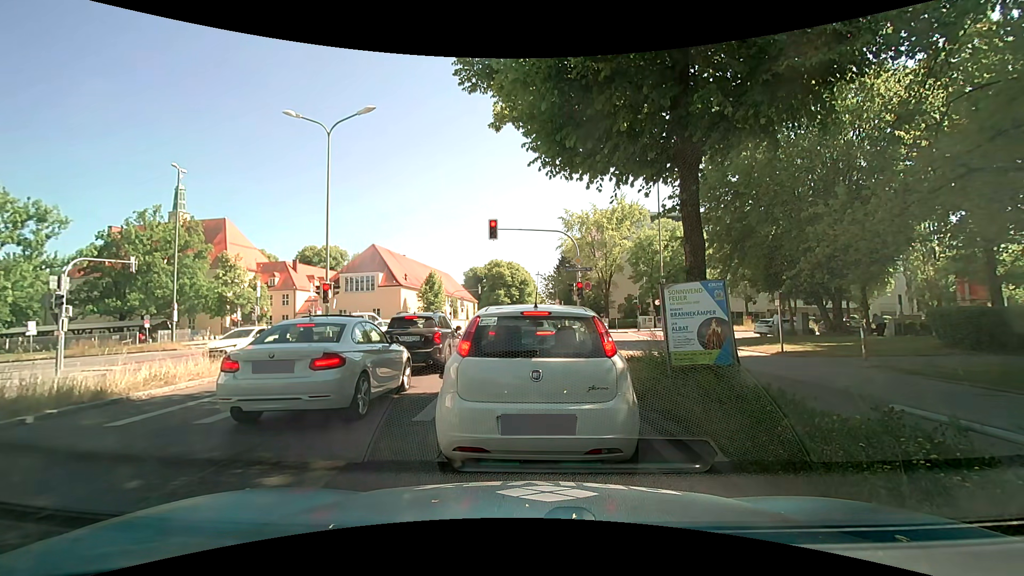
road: secondary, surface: asphalt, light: Day
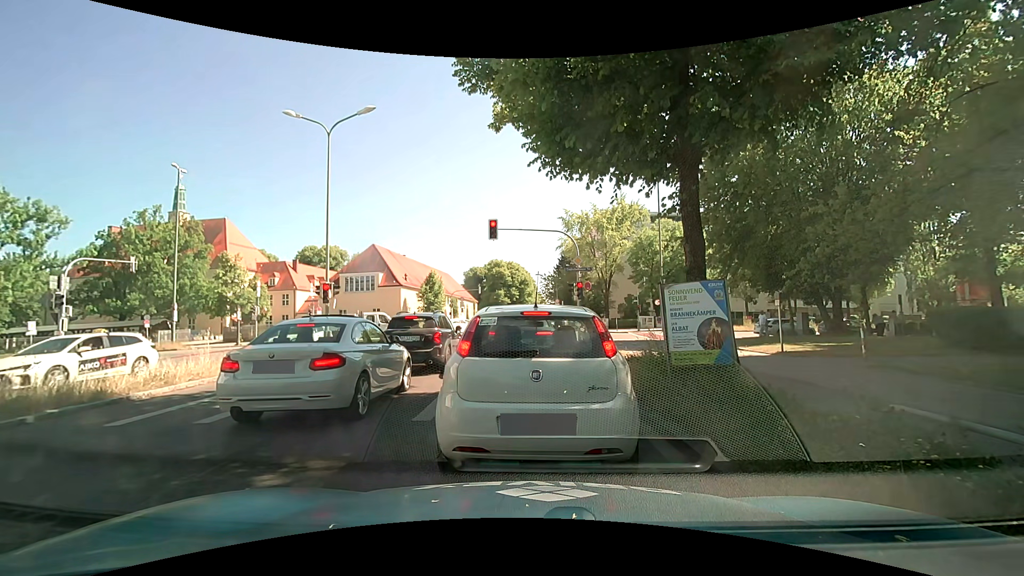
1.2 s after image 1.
(0.0, 0.0) m; 0°
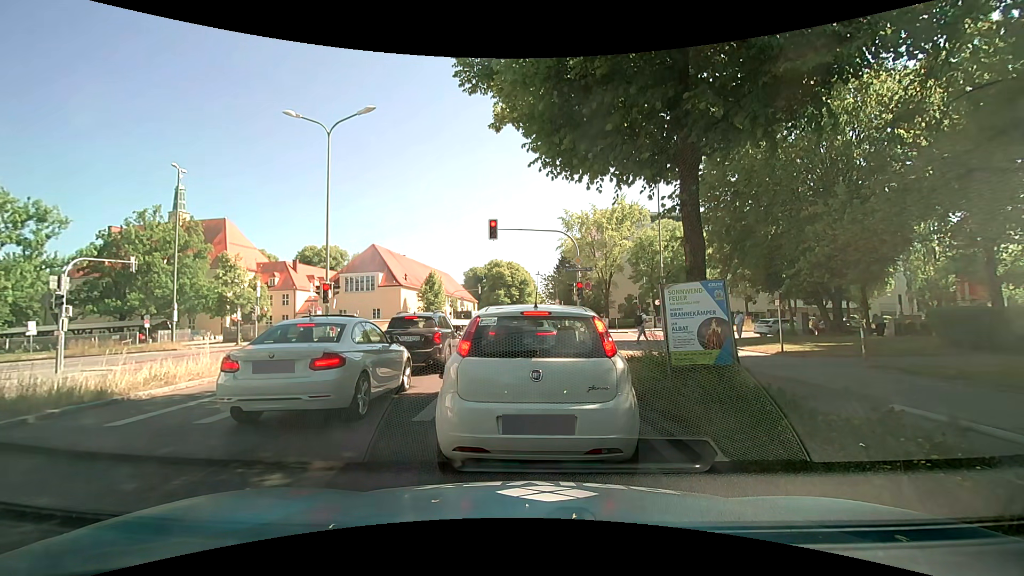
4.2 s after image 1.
(0.0, 0.0) m; 0°
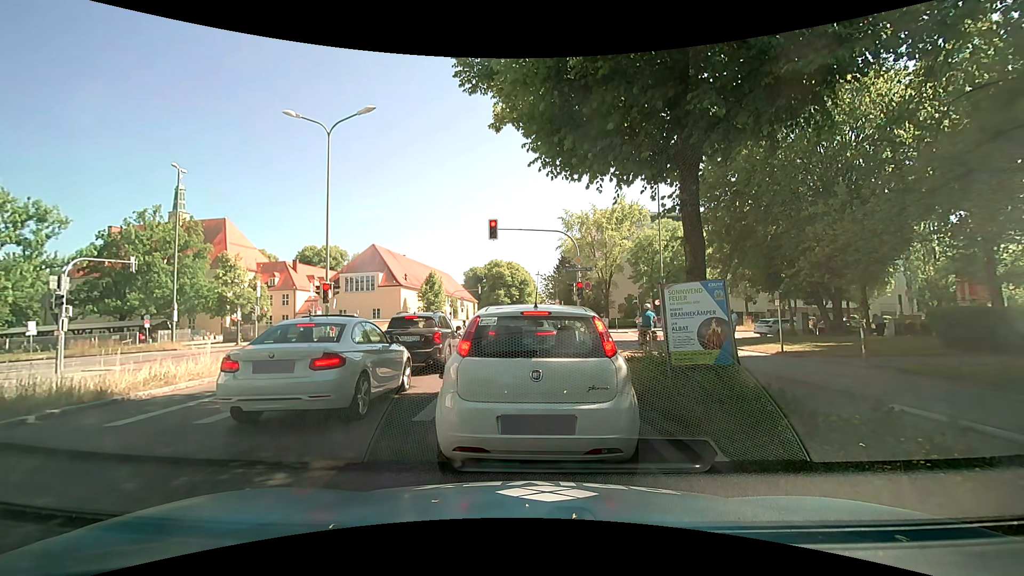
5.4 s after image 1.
(0.0, 0.0) m; 0°
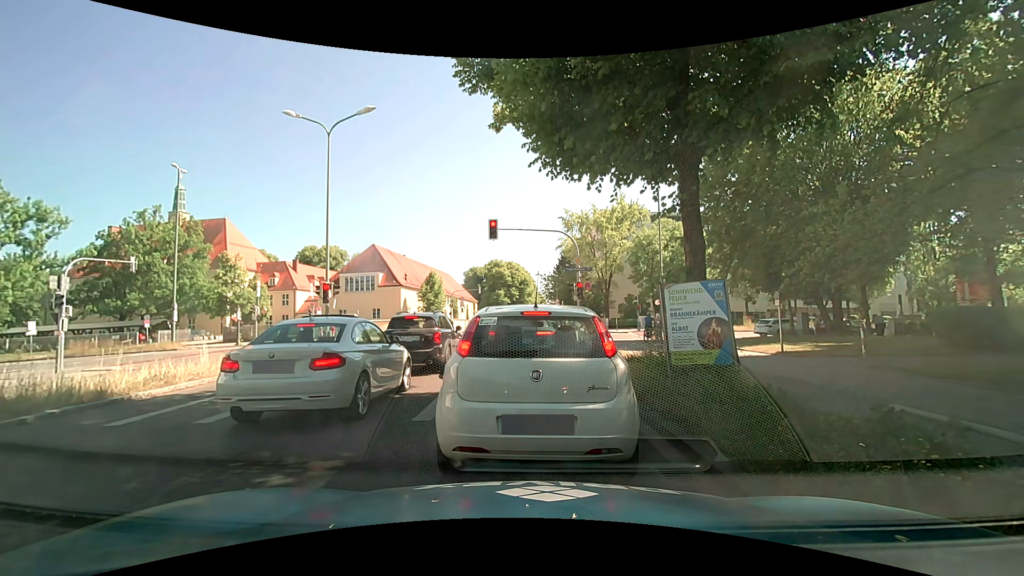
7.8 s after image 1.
(0.0, 0.0) m; 0°
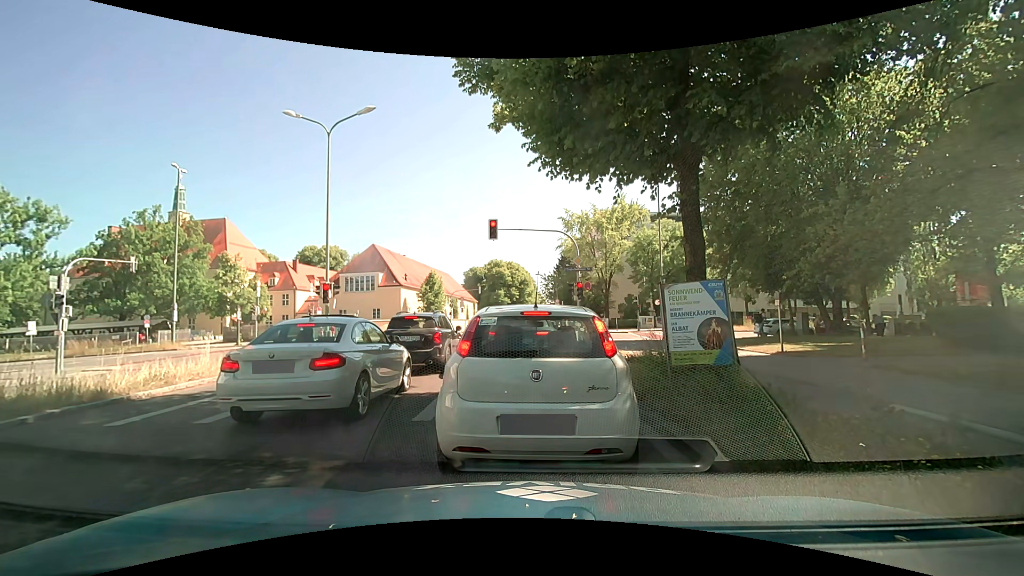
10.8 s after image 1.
(0.0, 0.0) m; 0°
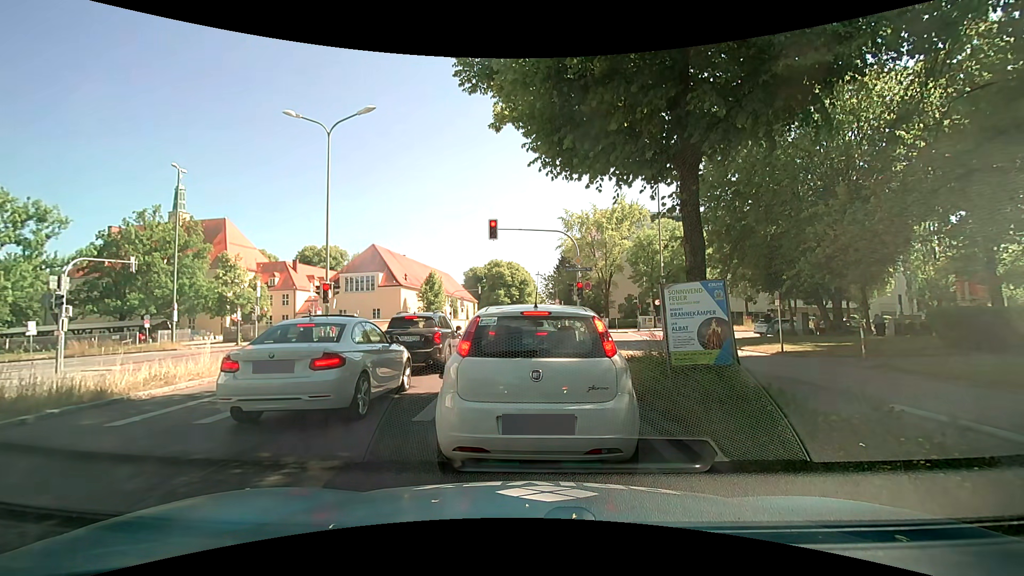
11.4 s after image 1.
(0.0, 0.0) m; 0°
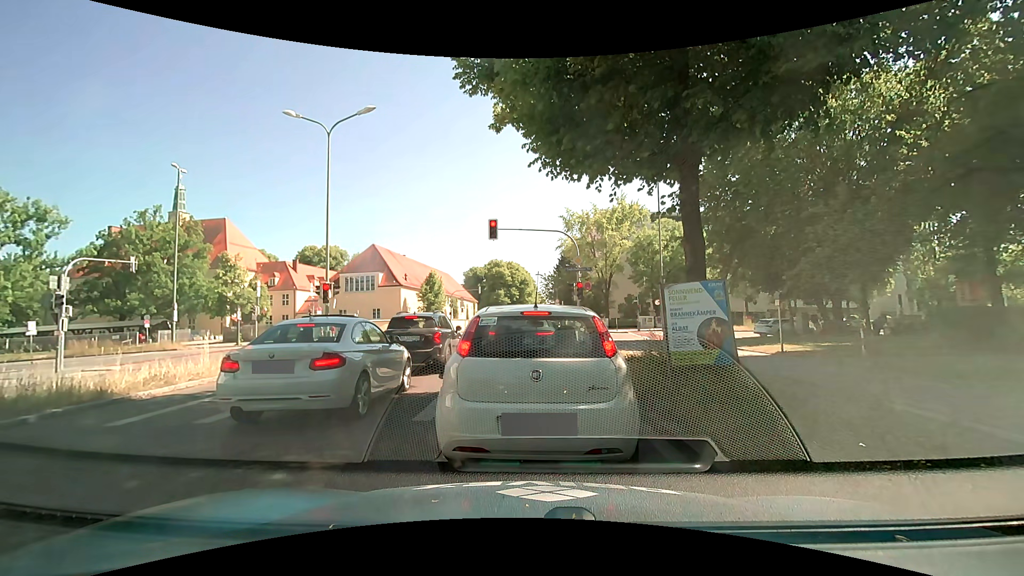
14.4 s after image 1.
(0.0, 0.0) m; 0°
